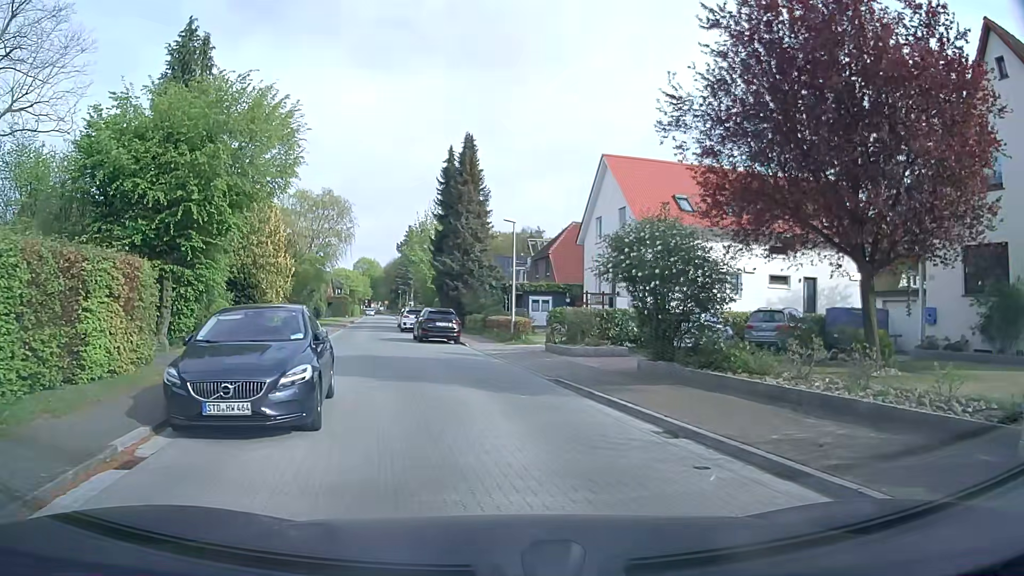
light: Day
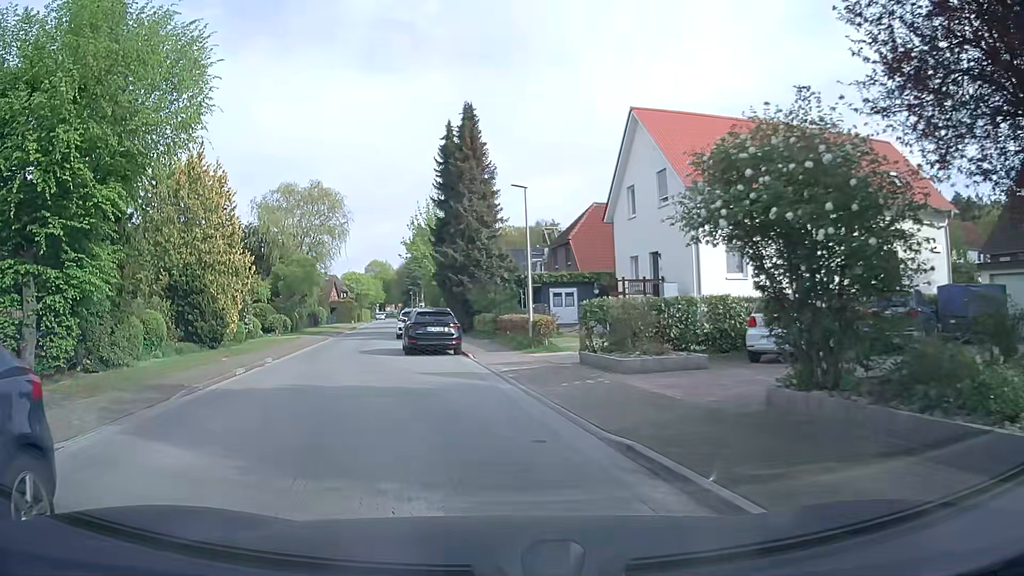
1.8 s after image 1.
(-0.1, +7.2) m; -3°
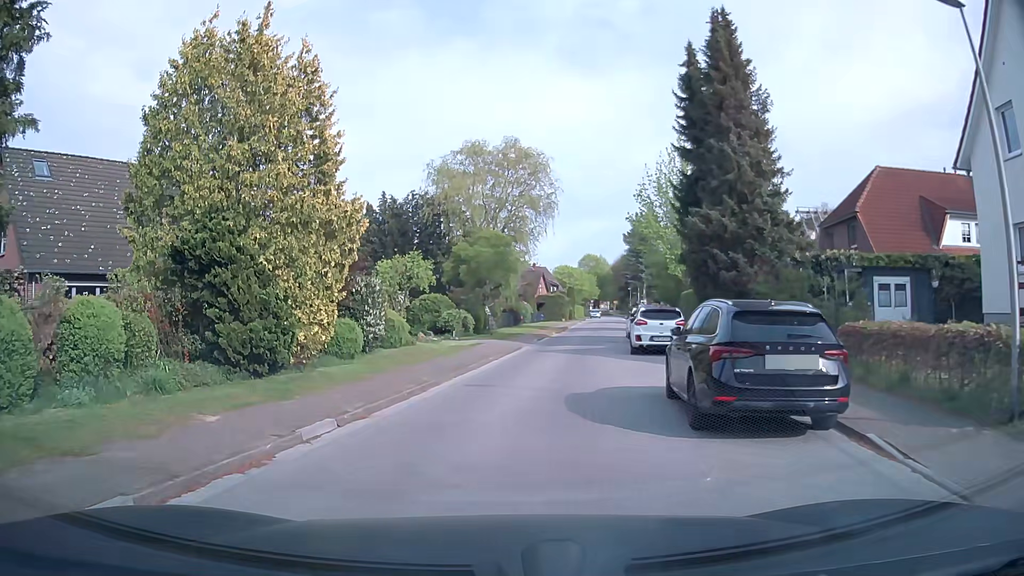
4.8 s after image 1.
(-2.4, +13.3) m; -18°
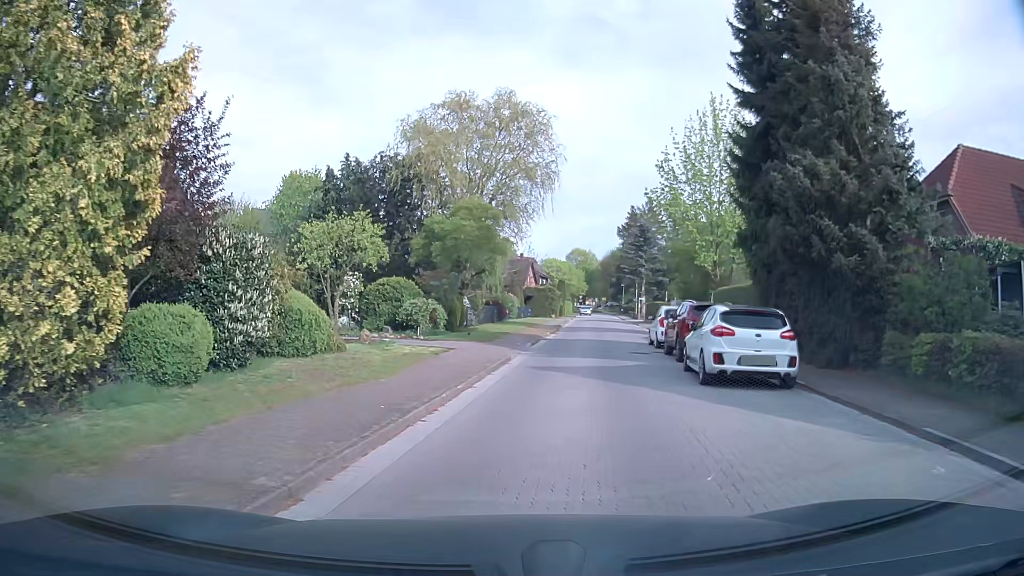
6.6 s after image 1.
(-0.1, +8.8) m; +1°
